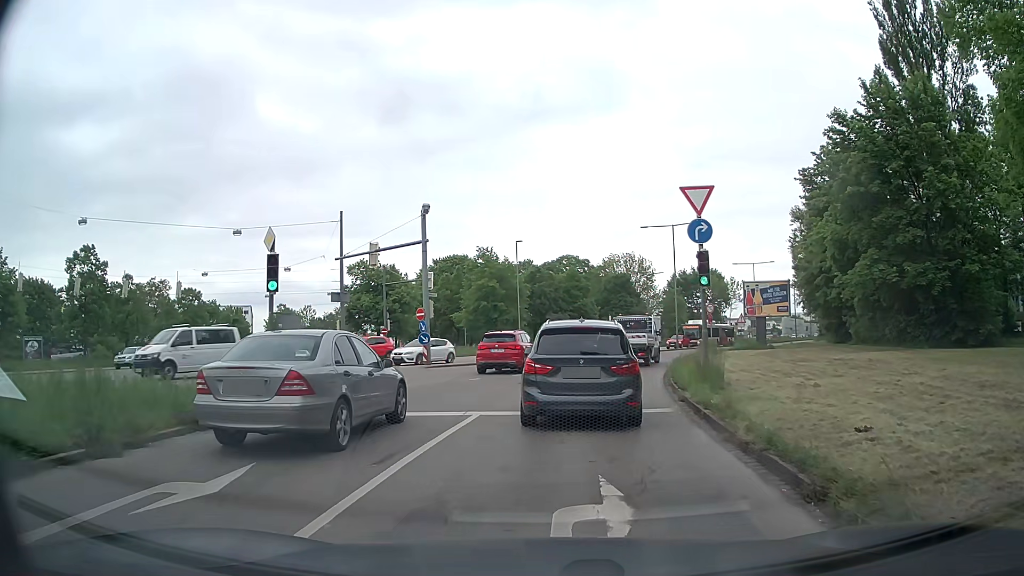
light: Day
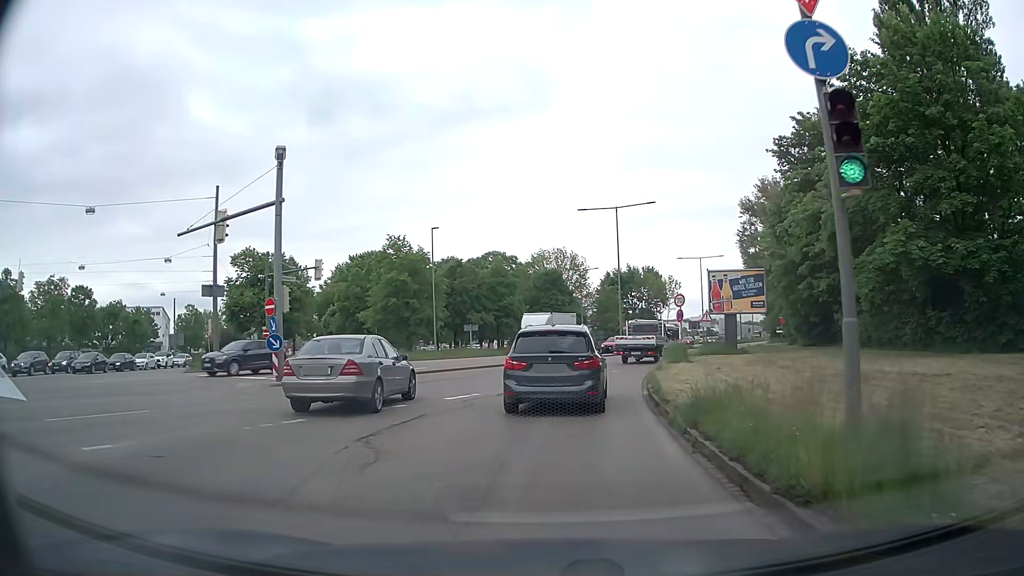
(+0.7, +11.1) m; +7°
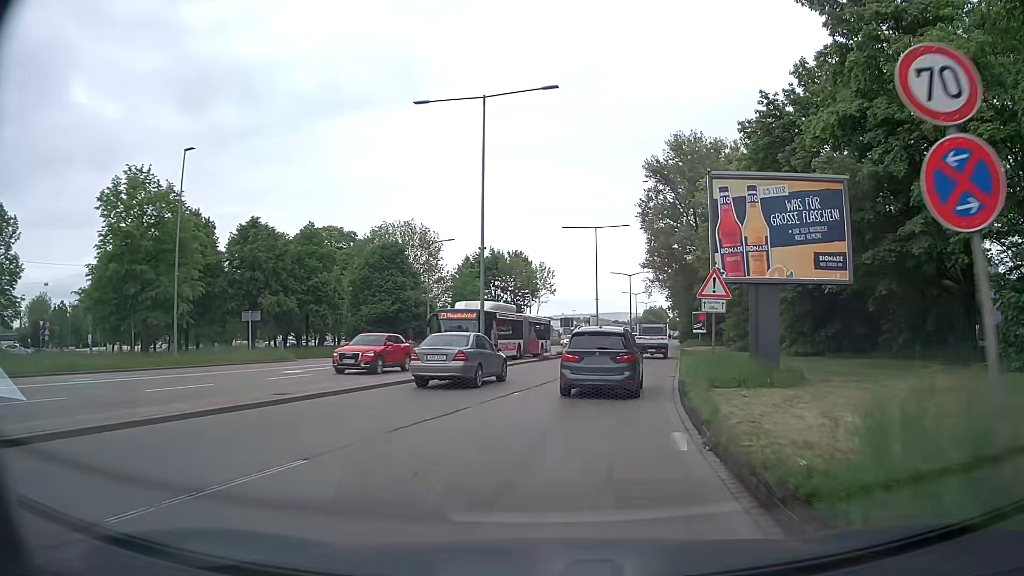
(+2.5, +27.1) m; +11°
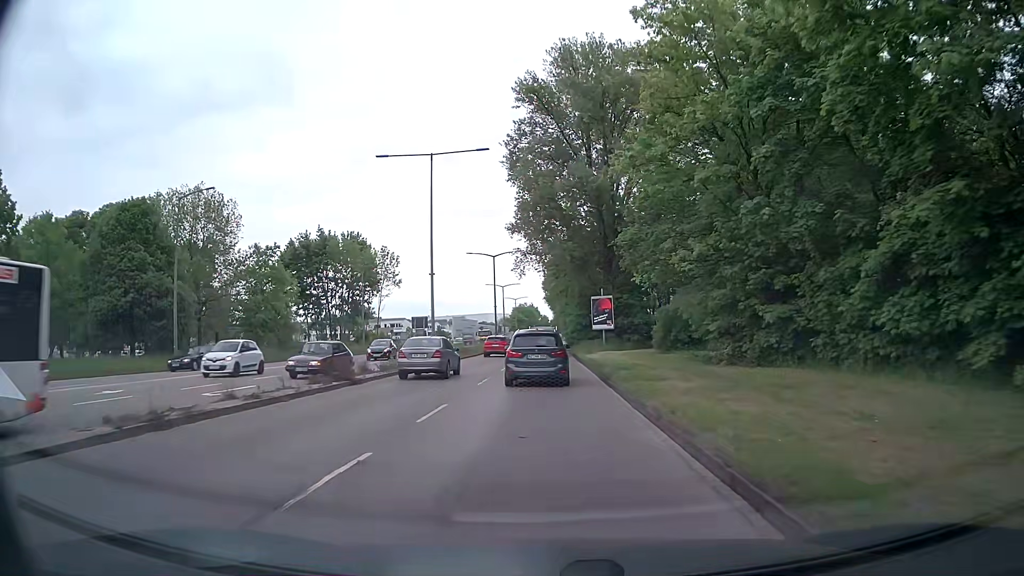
(+4.0, +28.7) m; +11°
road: primary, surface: asphalt
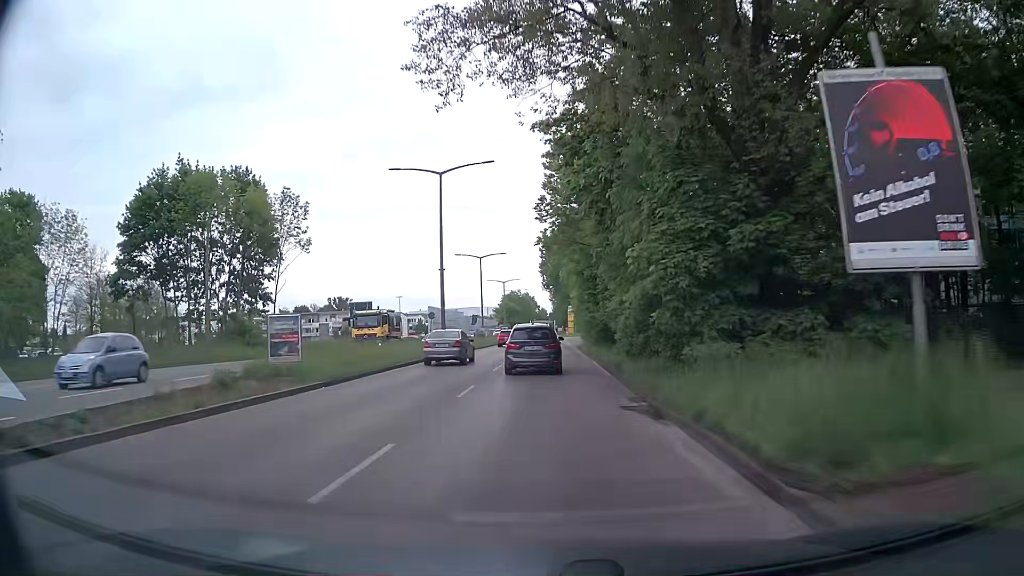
(+0.1, +41.7) m; 0°
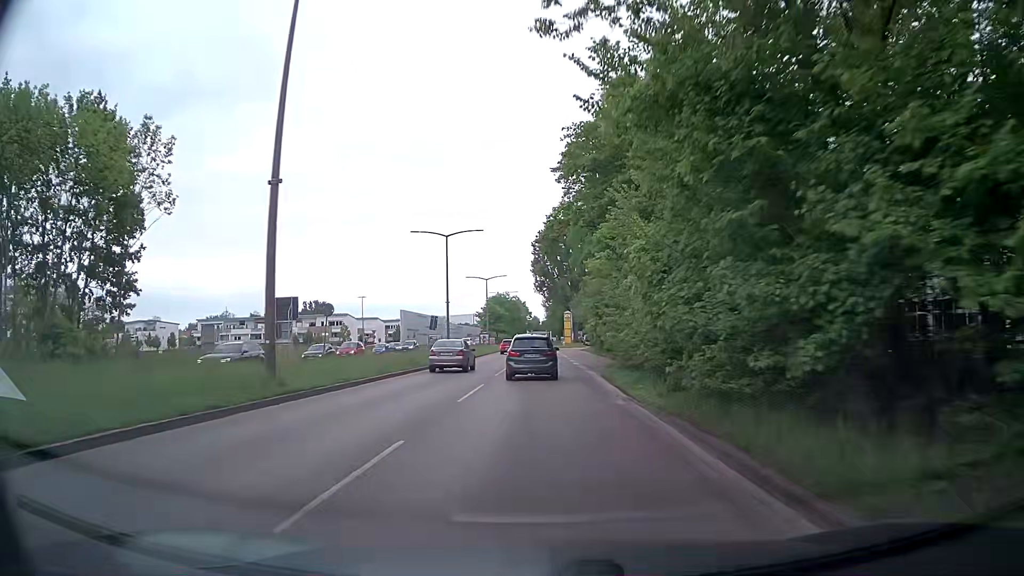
(+0.3, +26.4) m; +2°
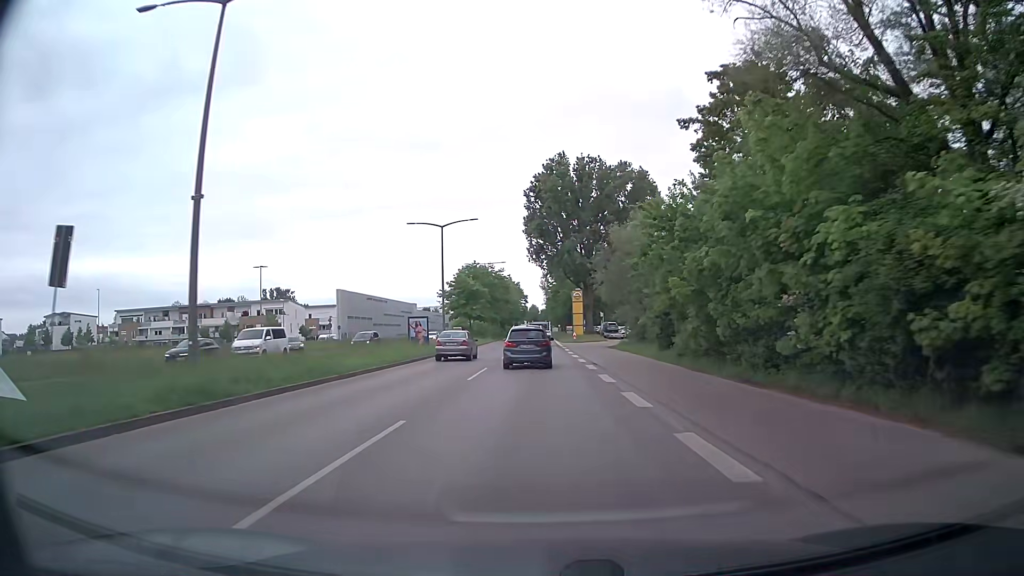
(-0.4, +46.8) m; 0°
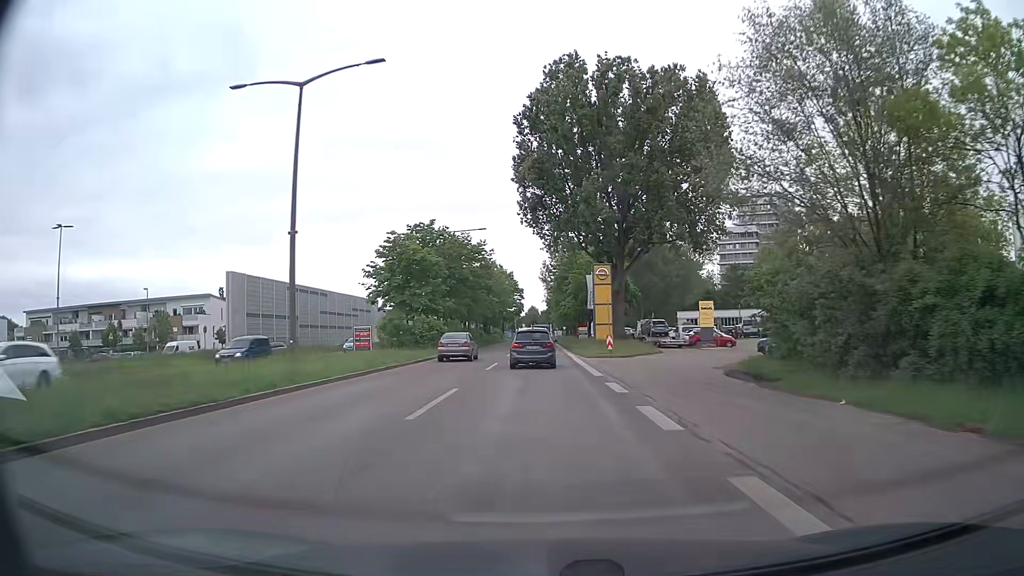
(-0.4, +39.2) m; 0°
(0, +10) (0, +20) (0, +30) (0, +40) (0, +50) (0, +60) (0, +70) (0, +80) (0, +90) (0, +100) m
